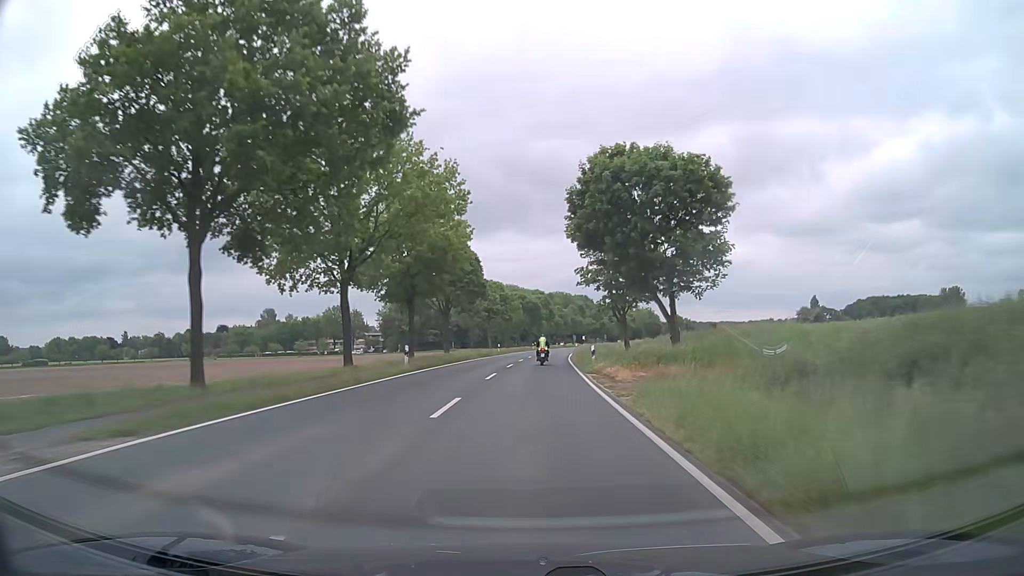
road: secondary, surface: asphalt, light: Day
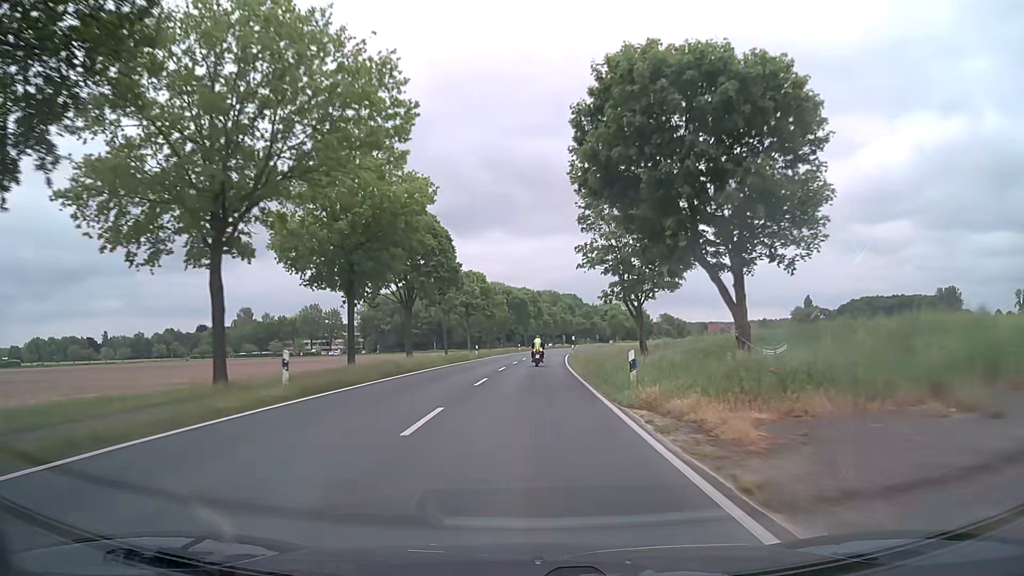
(+0.1, +13.6) m; +1°
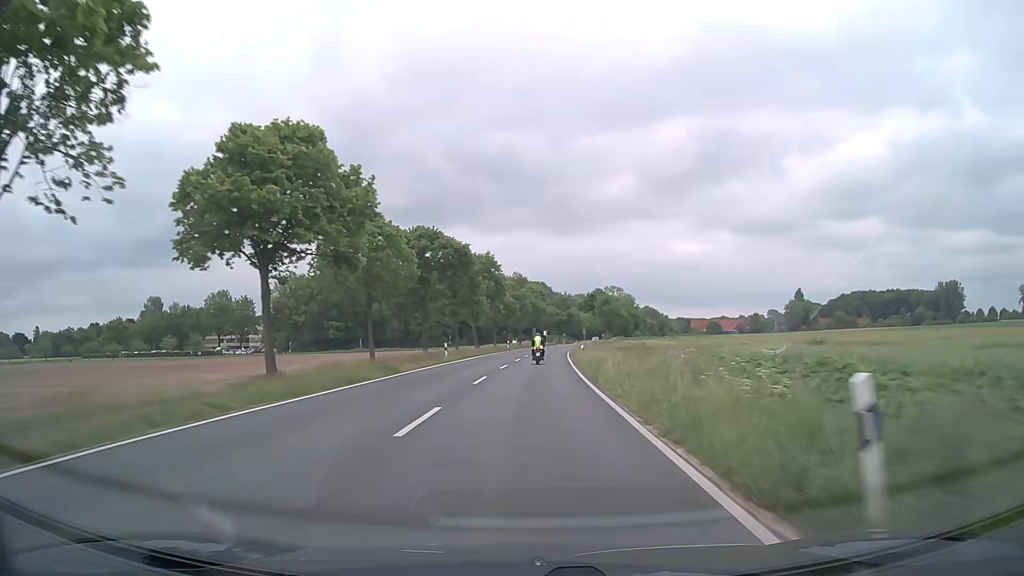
(+1.3, +55.4) m; +3°
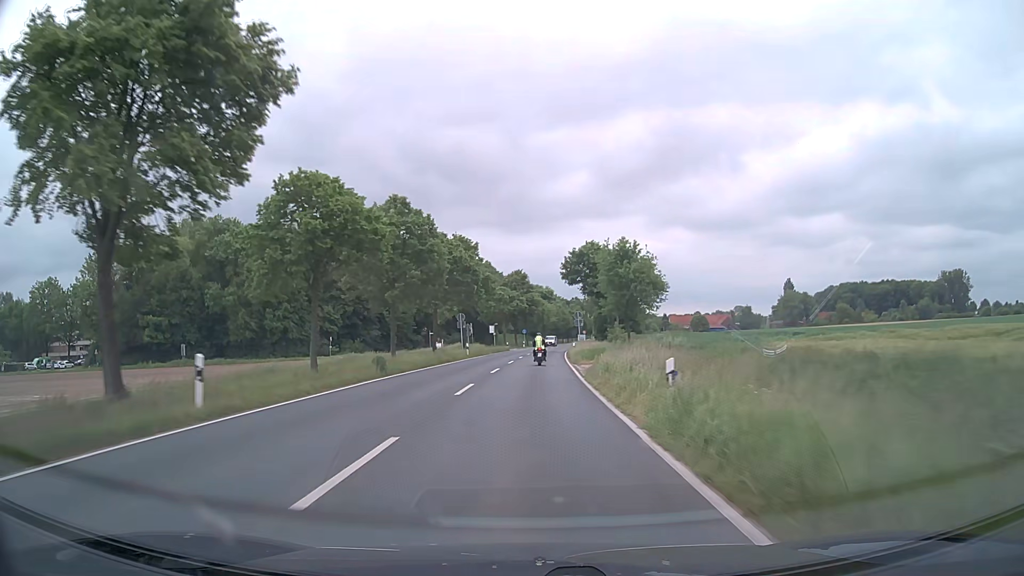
(+2.4, +70.0) m; +4°
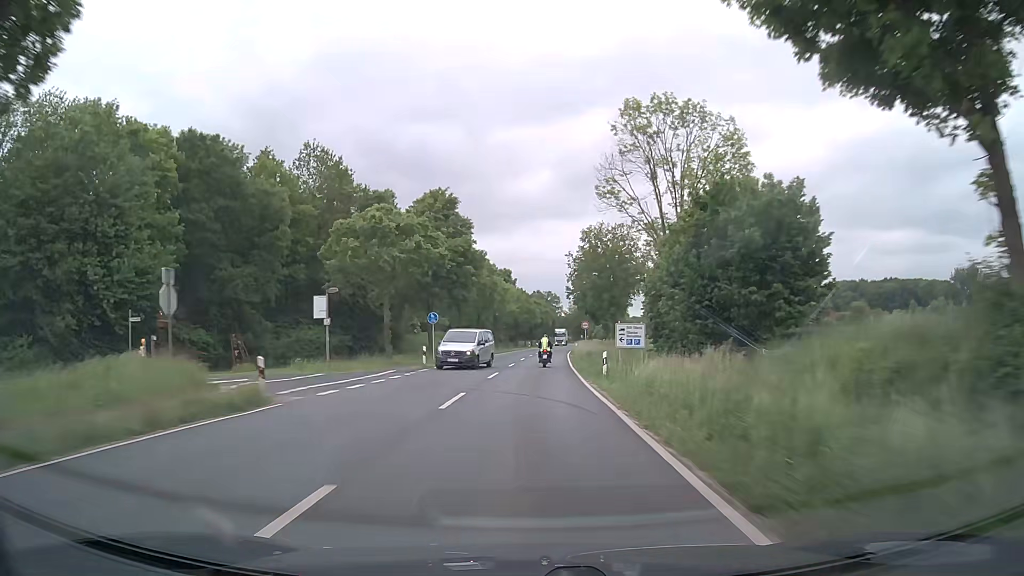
(+2.0, +68.8) m; +4°
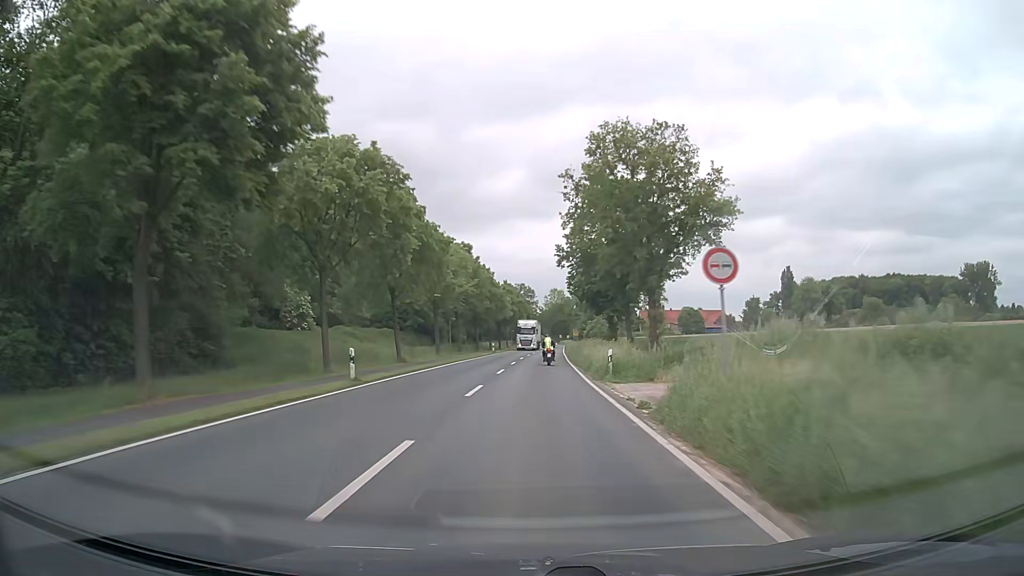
(+0.7, +41.7) m; +2°
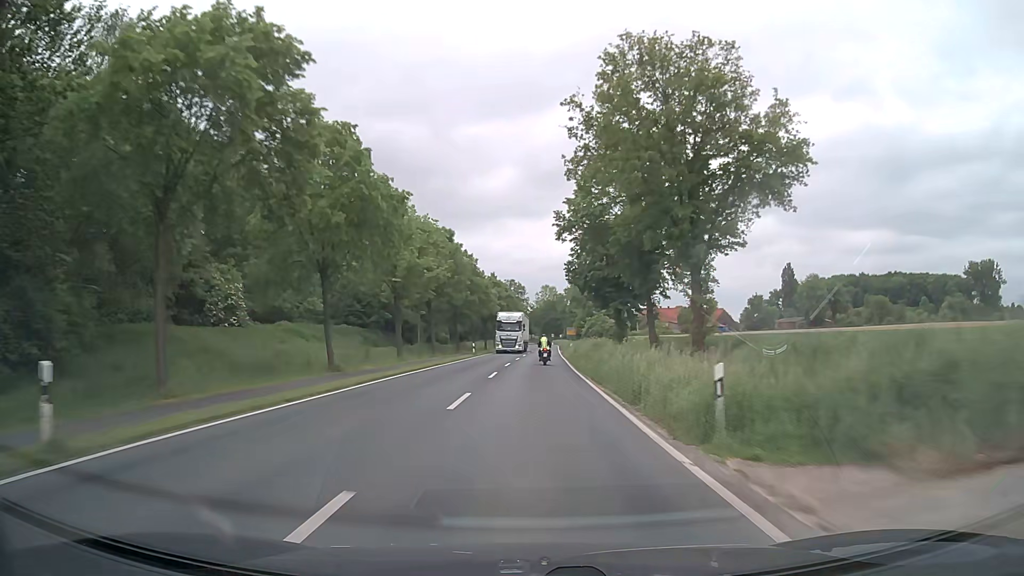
(+0.1, +14.1) m; 0°
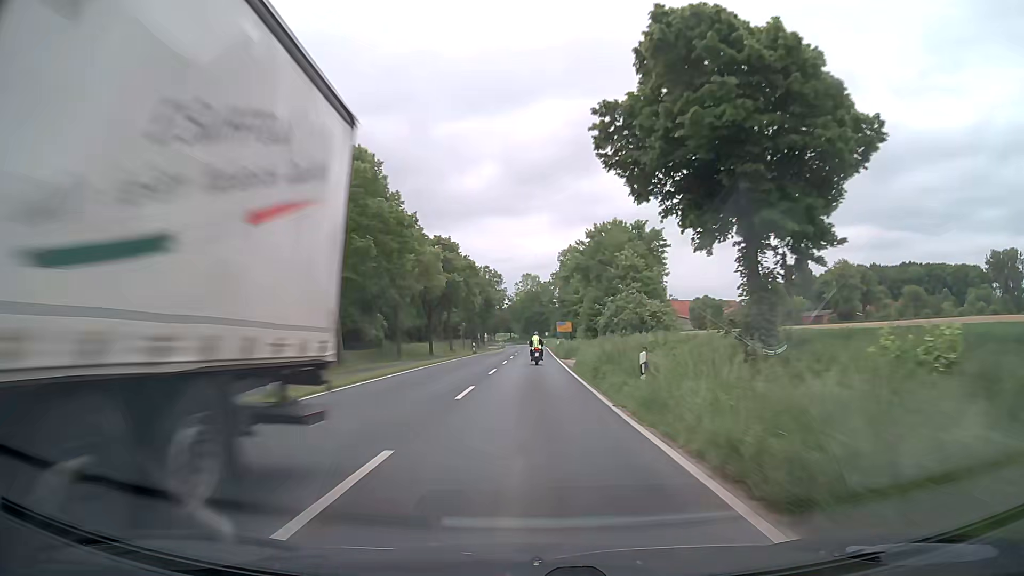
(+1.0, +42.0) m; +2°
(0, +10) (0, +20) (0, +30) (0, +40) (0, +50) (0, +60) (0, +70) (0, +80) (0, +90) (0, +100) m
